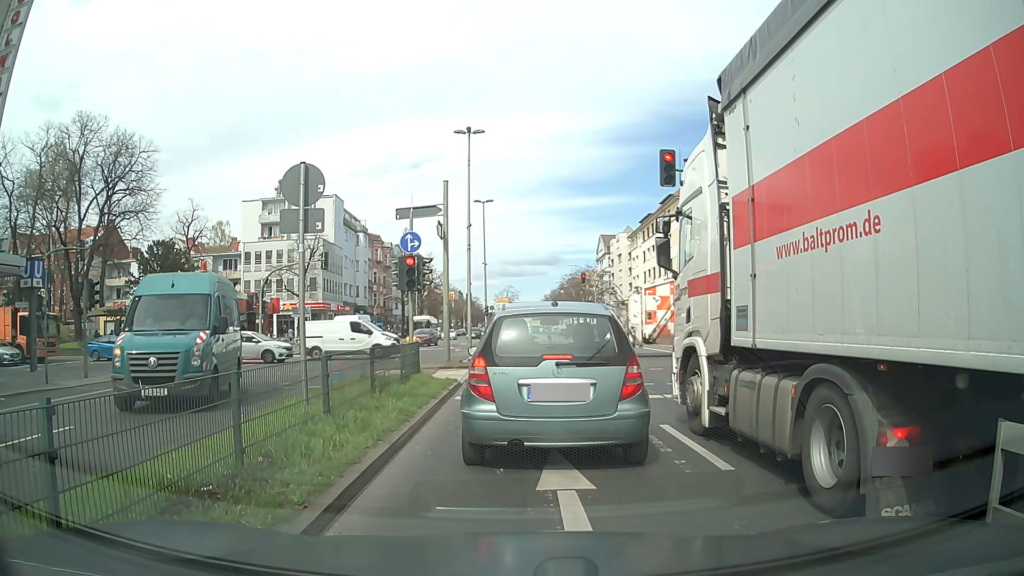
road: primary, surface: asphalt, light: Day
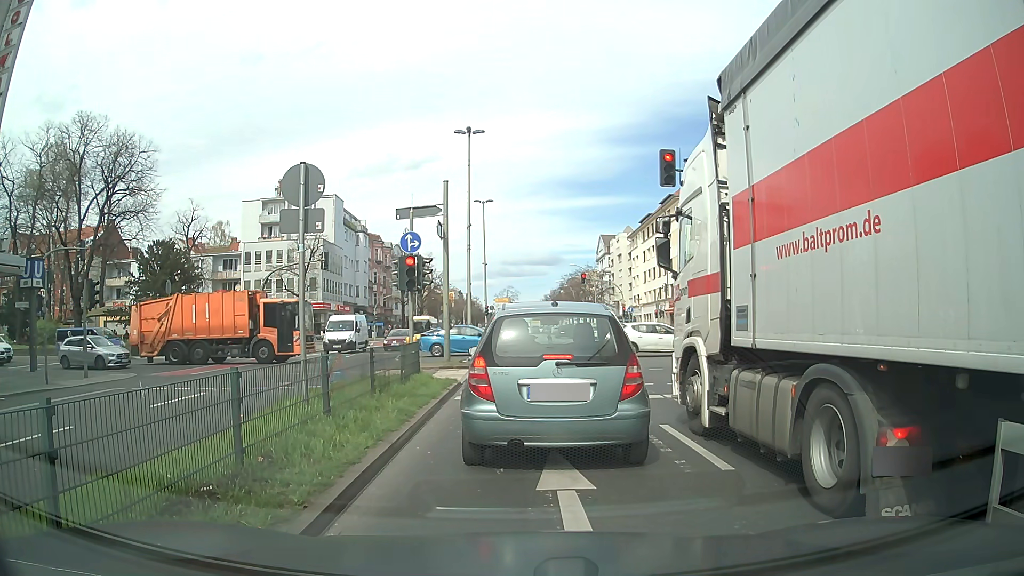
(0.0, 0.0) m; 0°
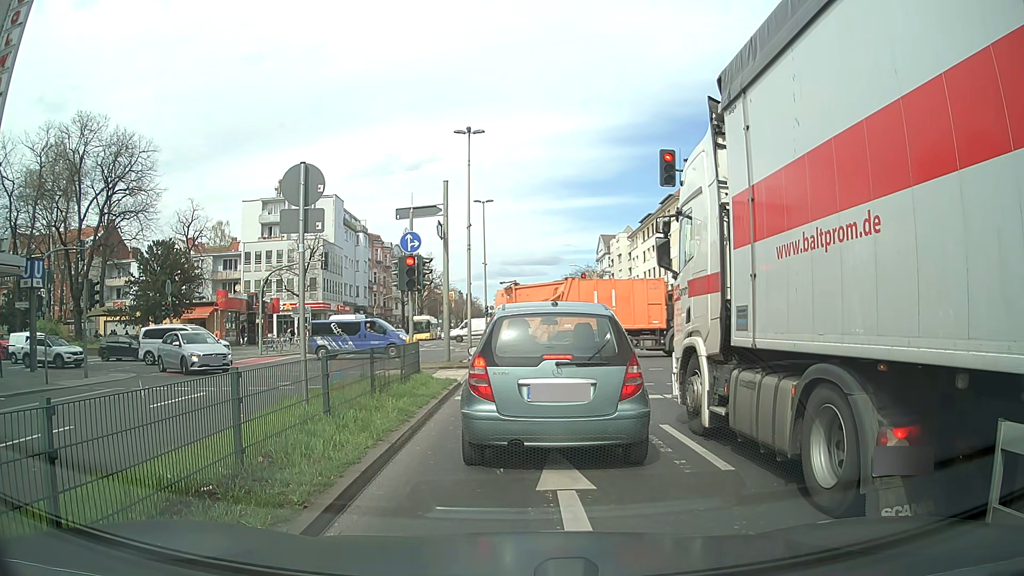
(0.0, 0.0) m; 0°
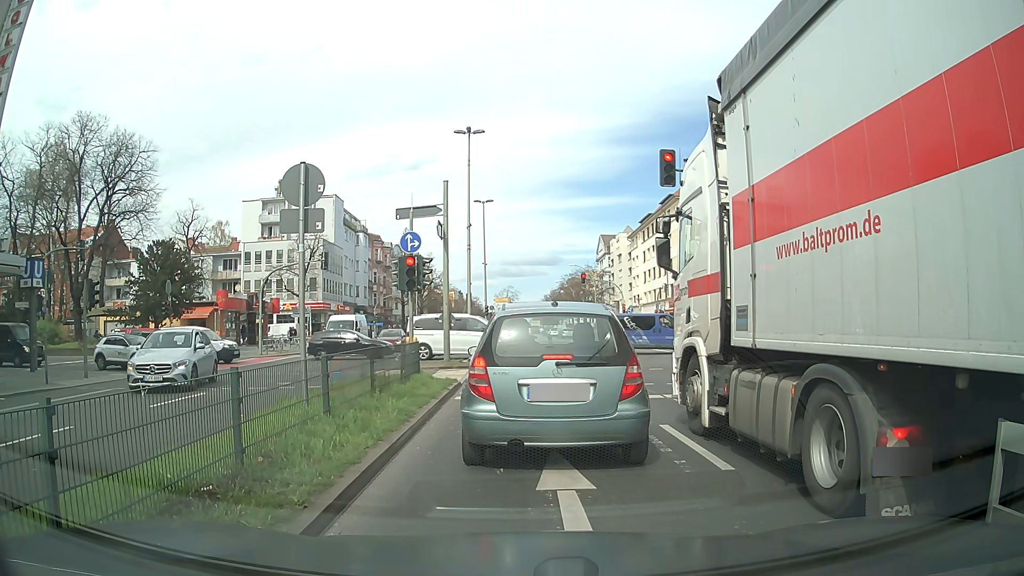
(0.0, 0.0) m; 0°
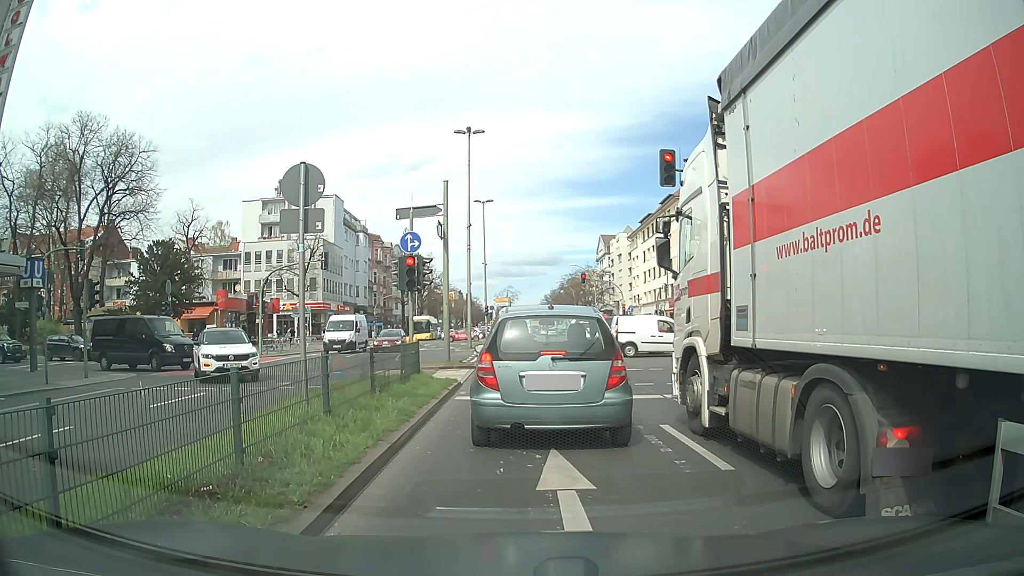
(0.0, 0.0) m; 0°
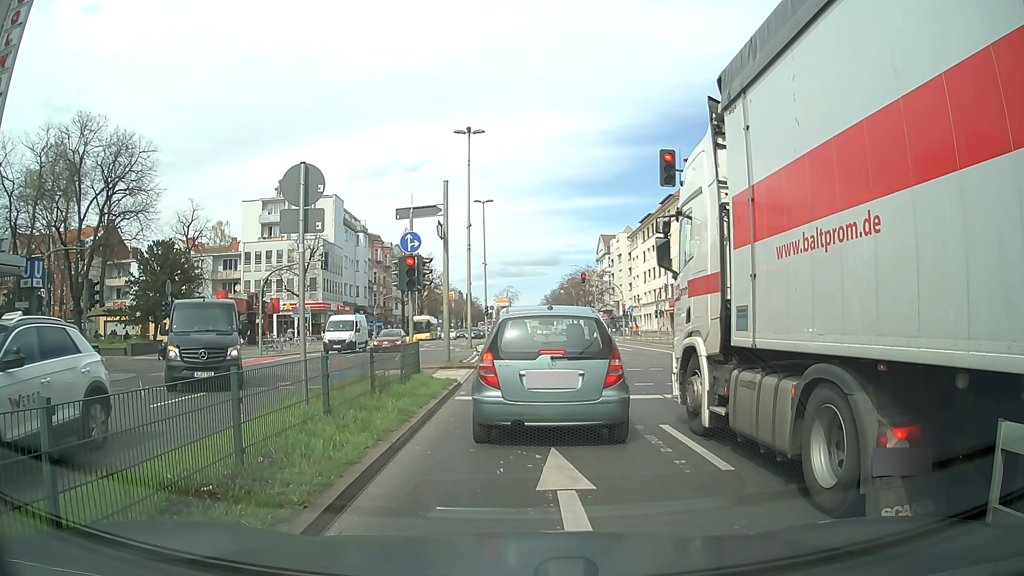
(0.0, 0.0) m; 0°
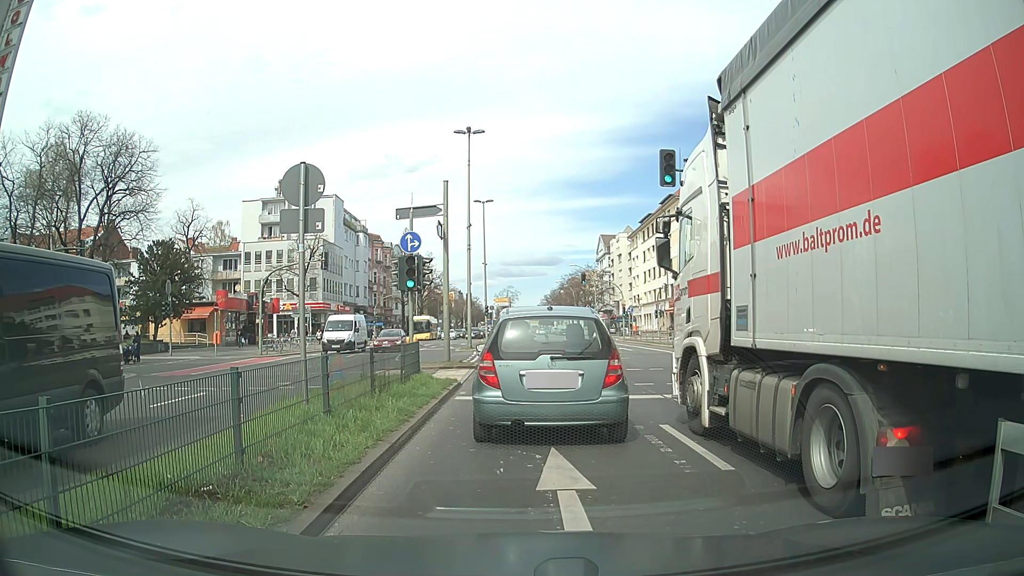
(0.0, 0.0) m; 0°
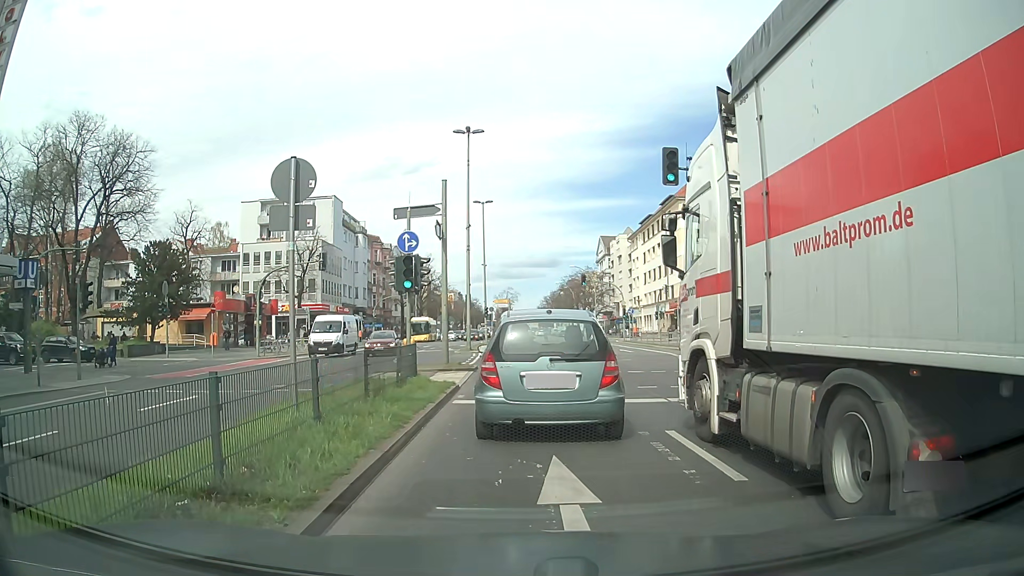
(0.0, +0.4) m; 0°
